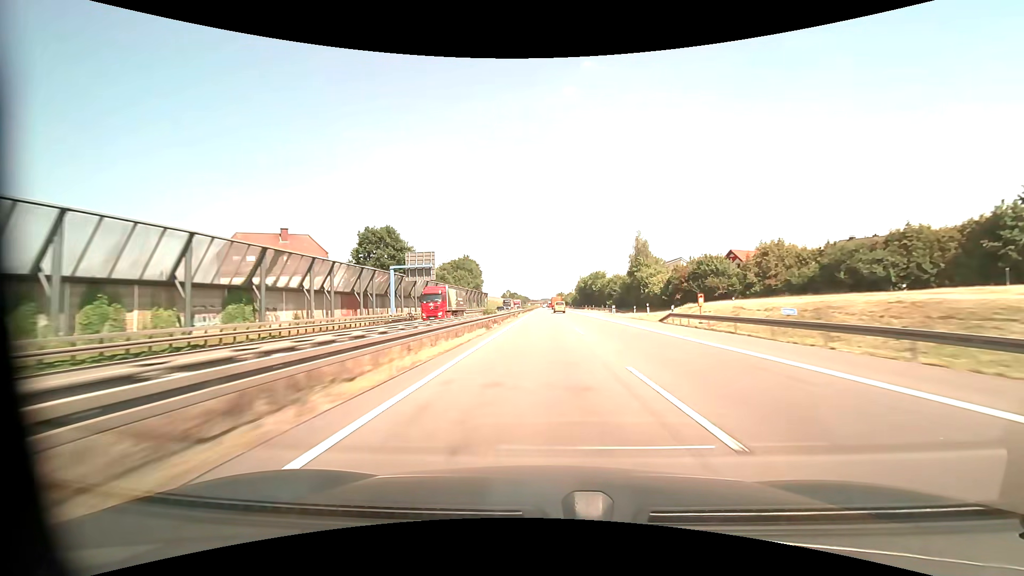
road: motorway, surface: asphalt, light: Day
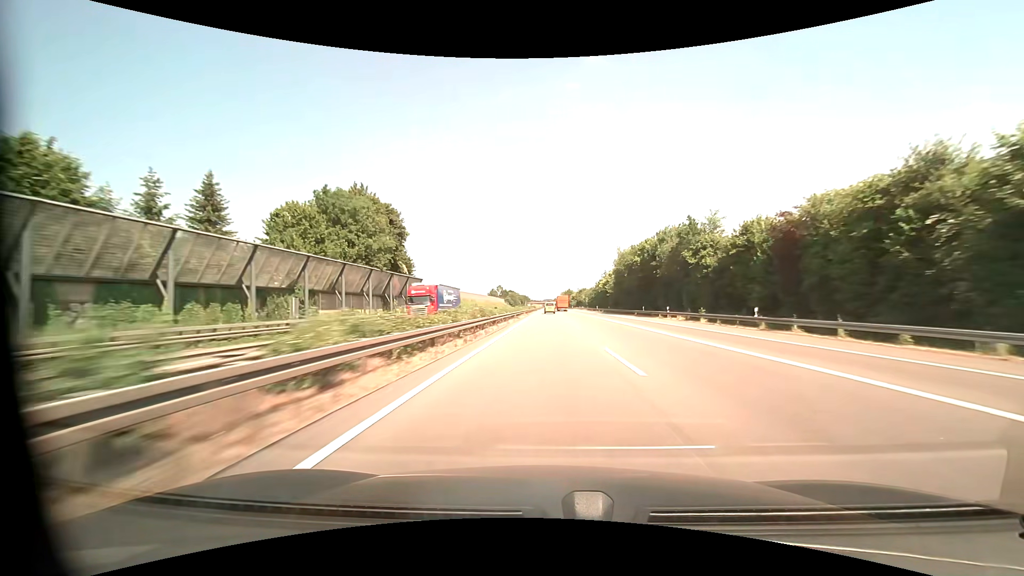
(-0.4, +103.1) m; 0°
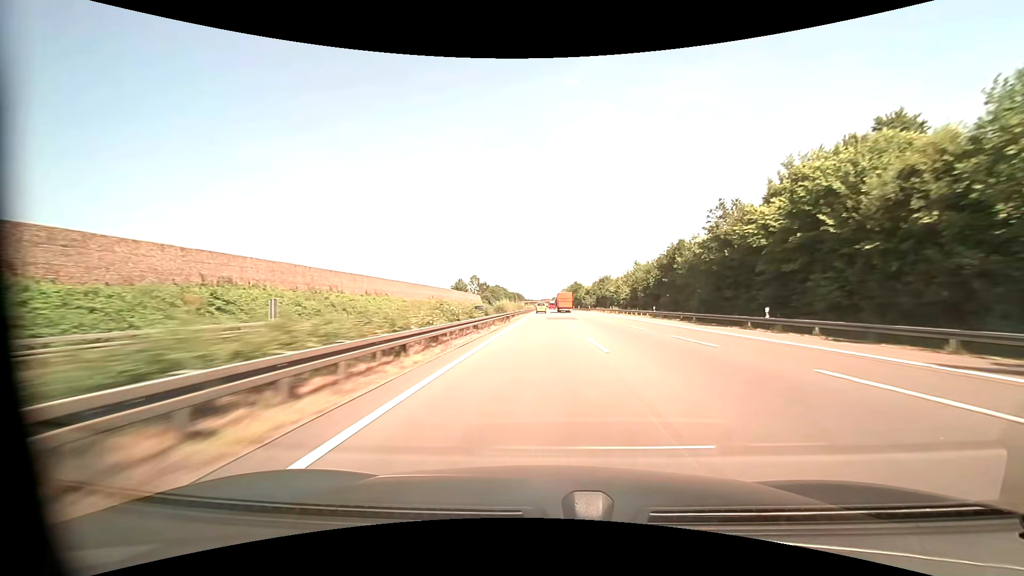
(+0.3, +103.0) m; 0°
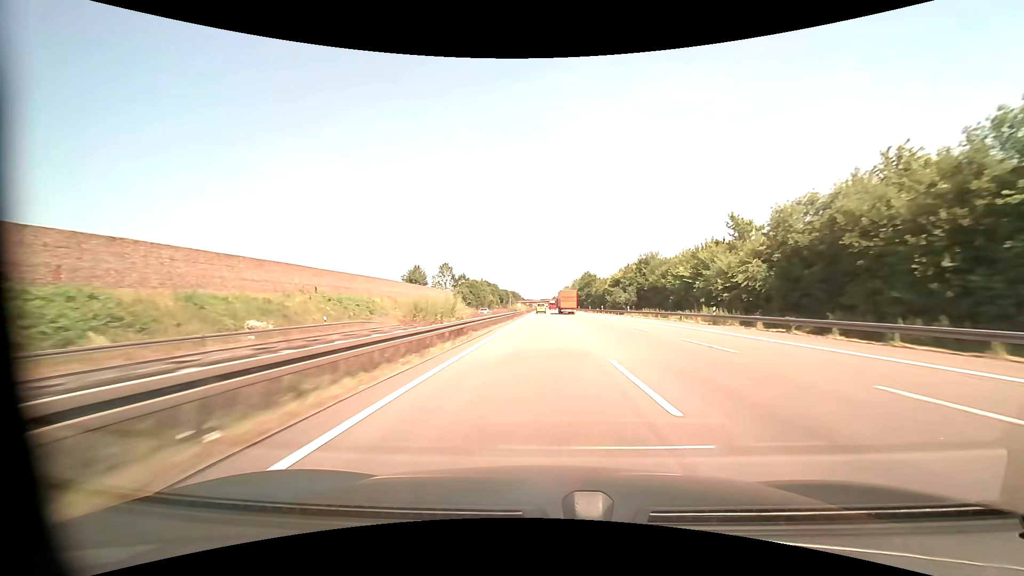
(+0.1, +61.9) m; 0°
(0, +10) (0, +20) (0, +30) (0, +40) (0, +50) (0, +60) (0, +70) (0, +80) (0, +90) (0, +100) m
